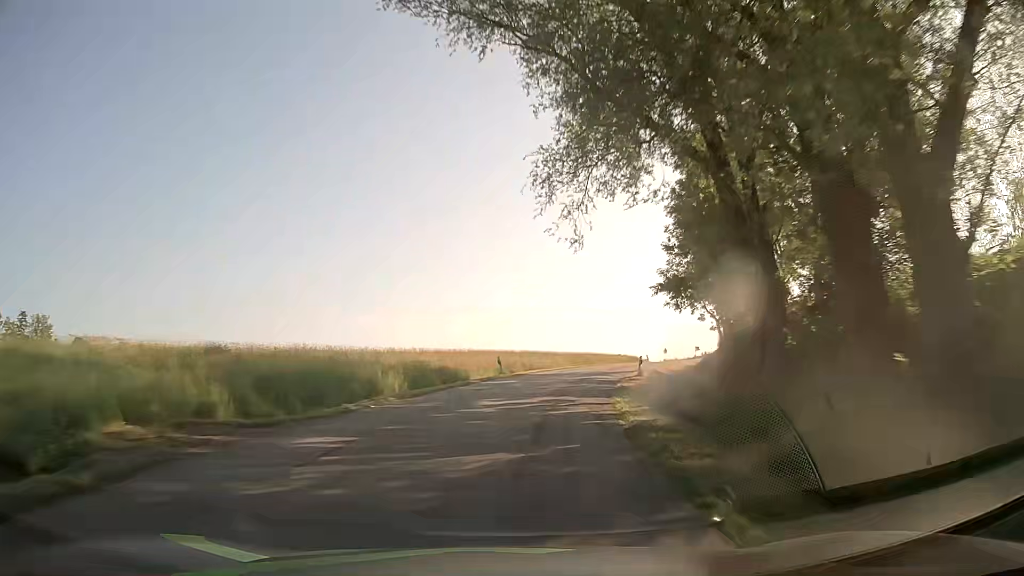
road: tertiary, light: Day
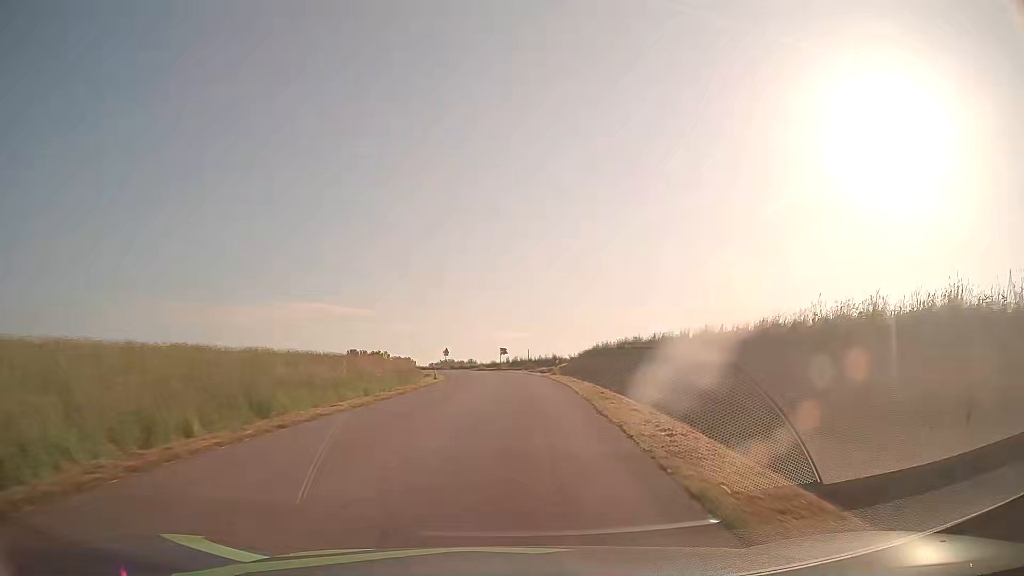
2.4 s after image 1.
(+7.2, +43.1) m; +20°
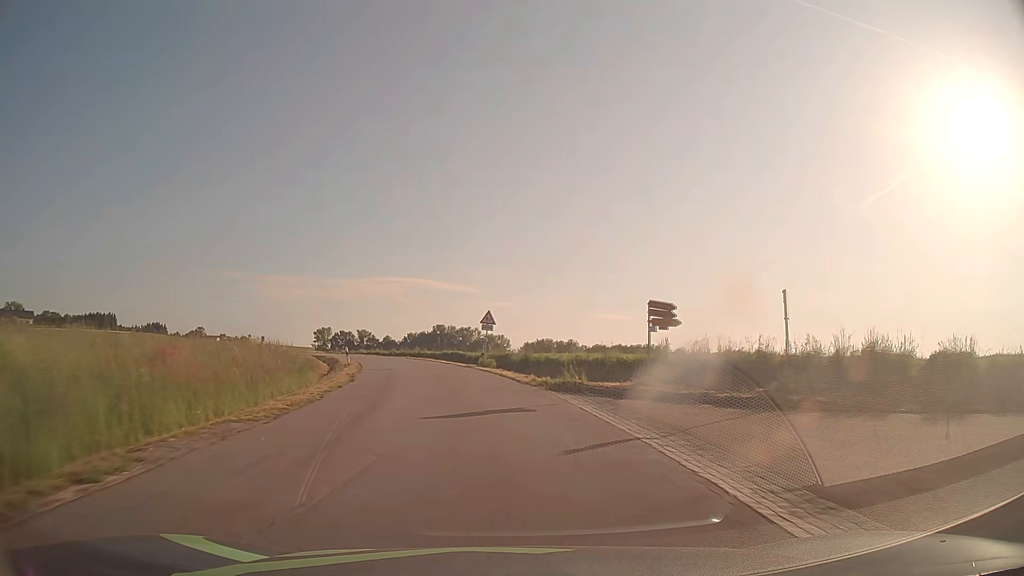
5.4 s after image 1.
(-0.9, +54.9) m; -8°
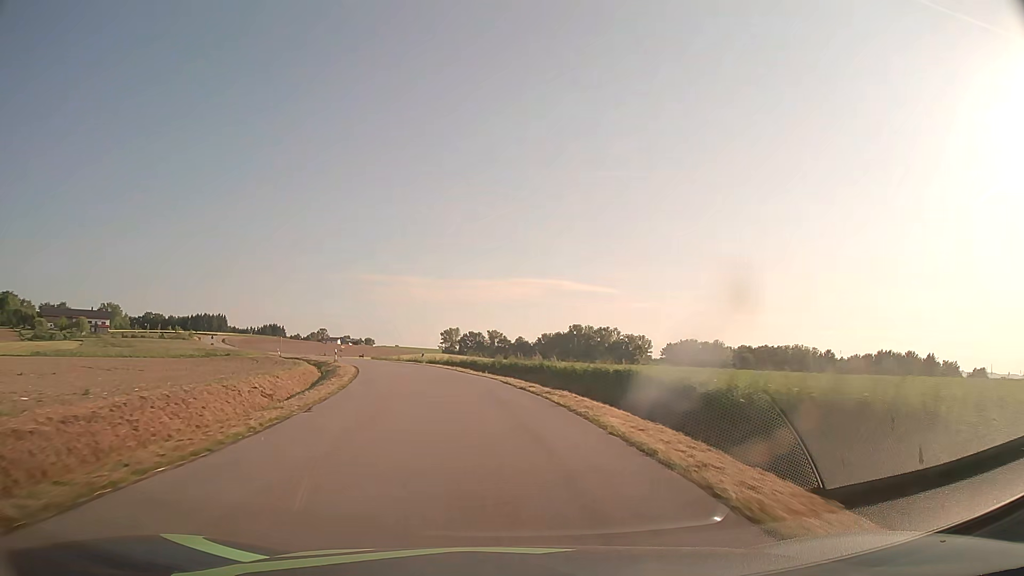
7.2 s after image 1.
(-3.4, +33.6) m; -11°
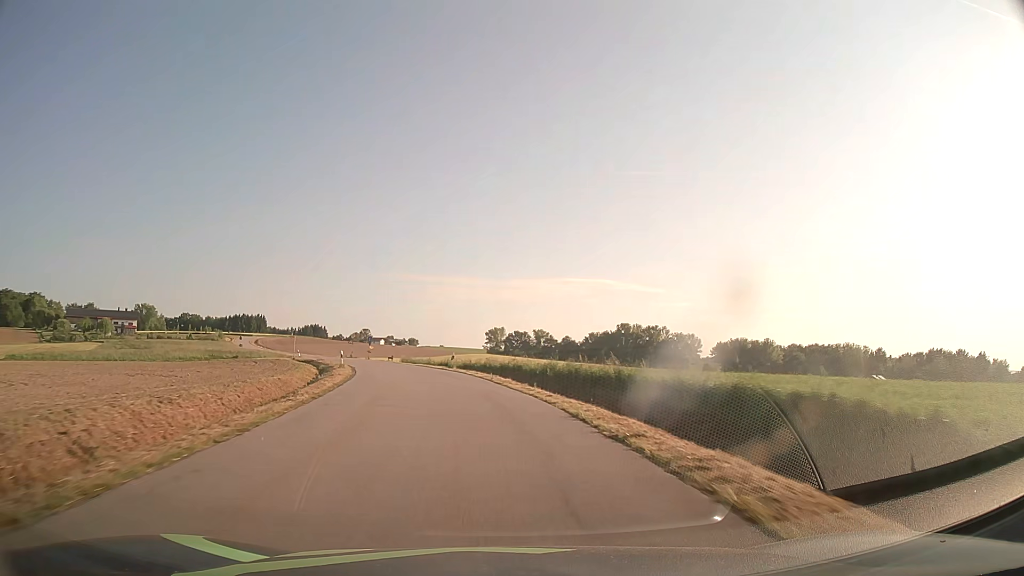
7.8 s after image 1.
(-0.4, +11.5) m; -4°
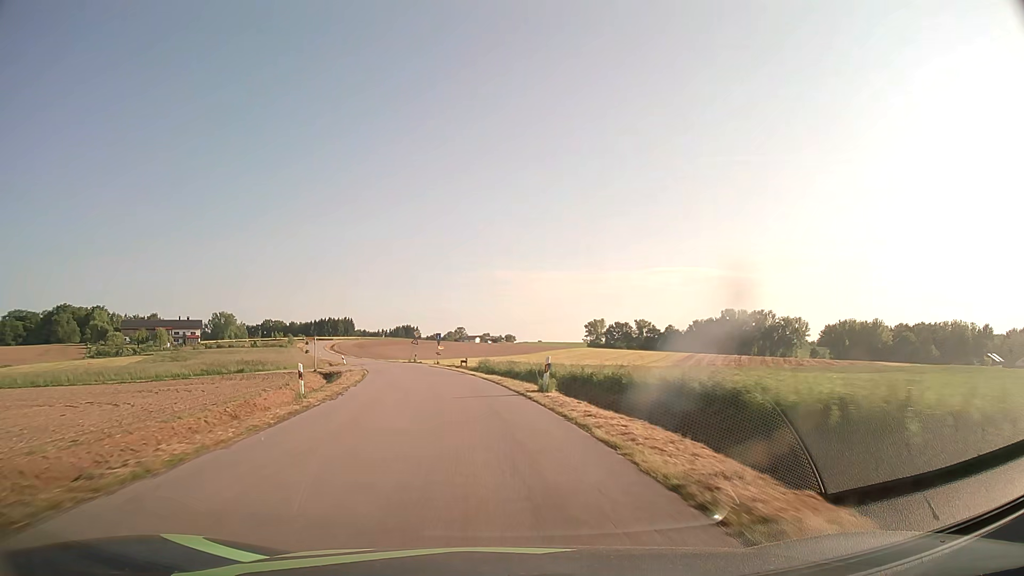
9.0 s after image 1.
(-1.6, +23.4) m; -8°
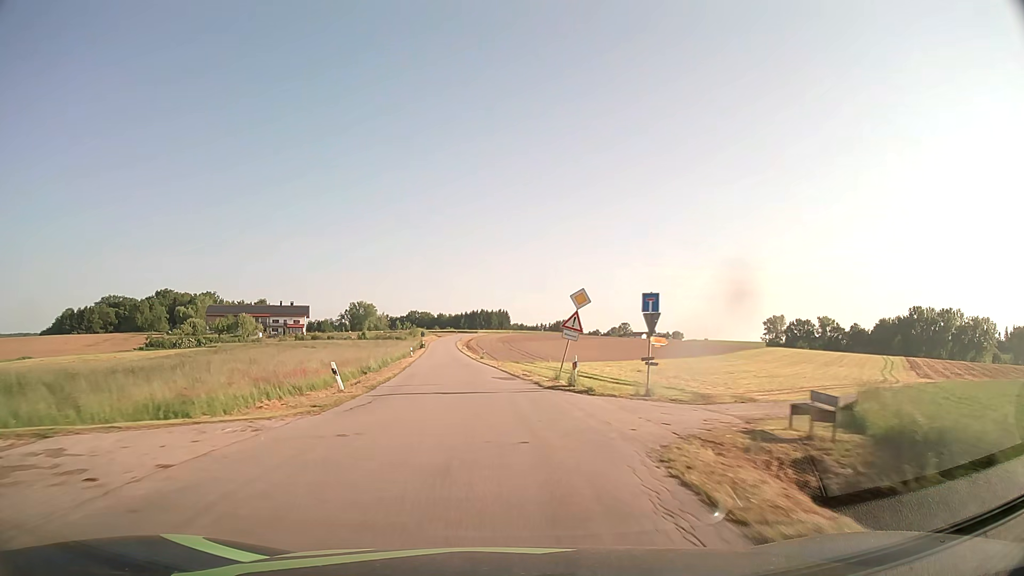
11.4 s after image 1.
(-6.8, +48.3) m; -14°
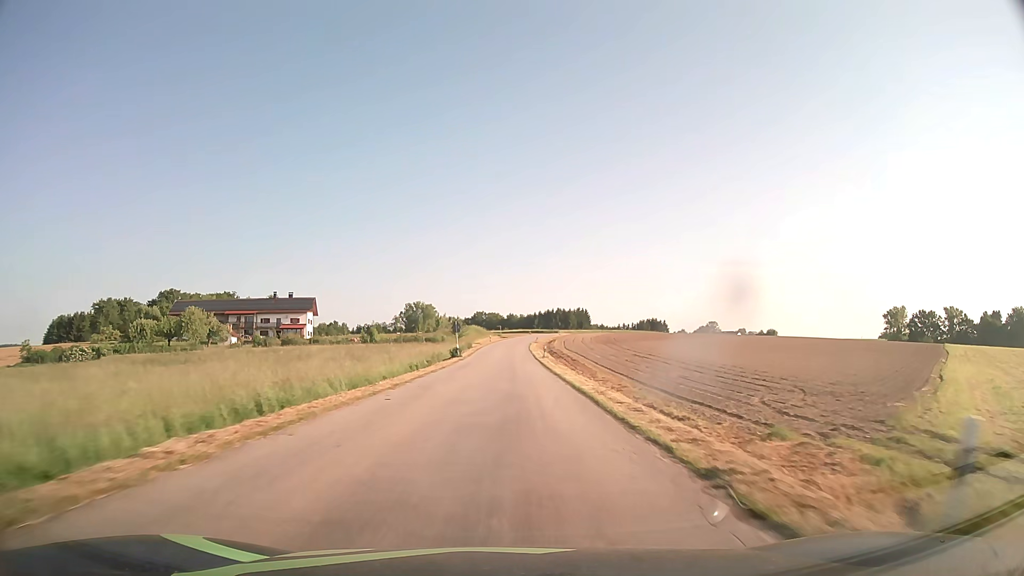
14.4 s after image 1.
(-4.9, +64.8) m; -6°
(0, +10) (0, +20) (0, +30) (0, +40) (0, +50) (0, +60) (+1, +70) (+1, +80) (+1, +90) (+2, +100) m
